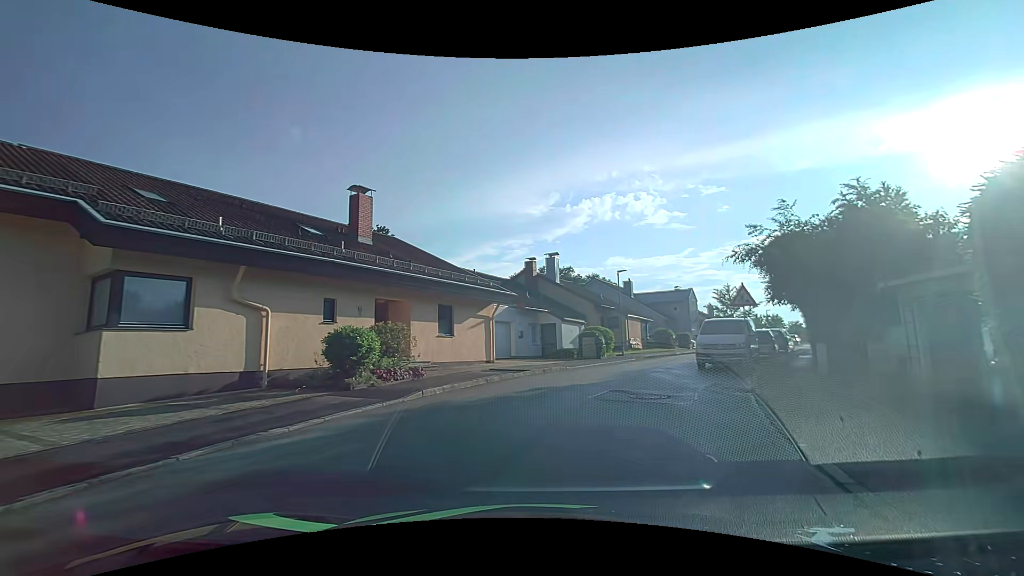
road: tertiary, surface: asphalt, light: Day
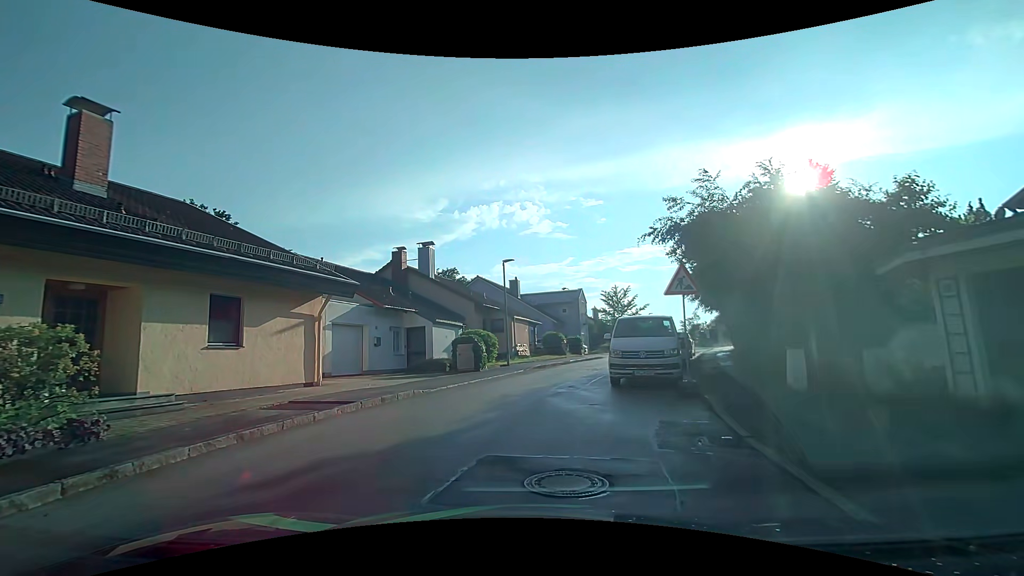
(+0.8, +6.4) m; +14°
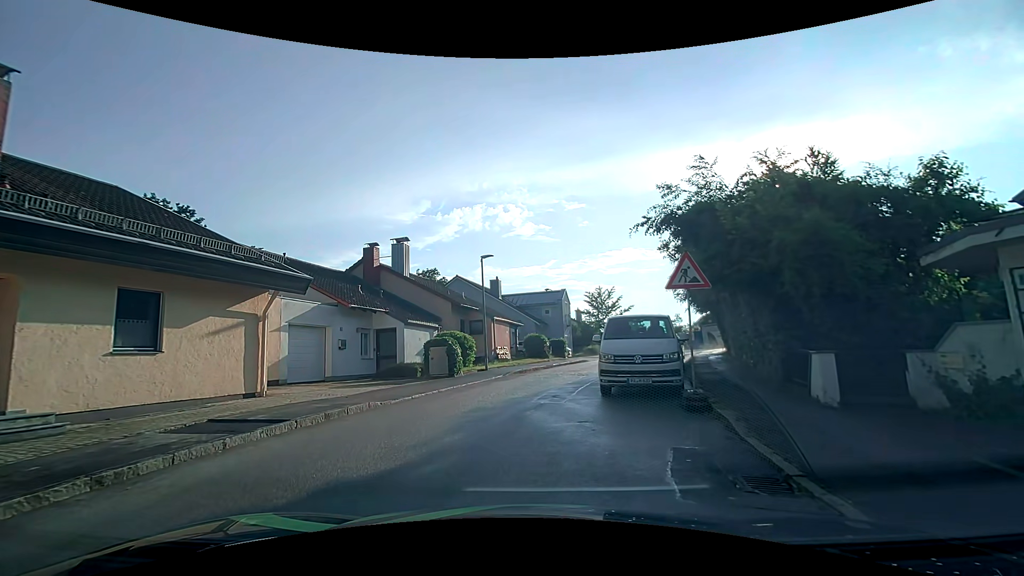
(0.0, +1.9) m; 0°
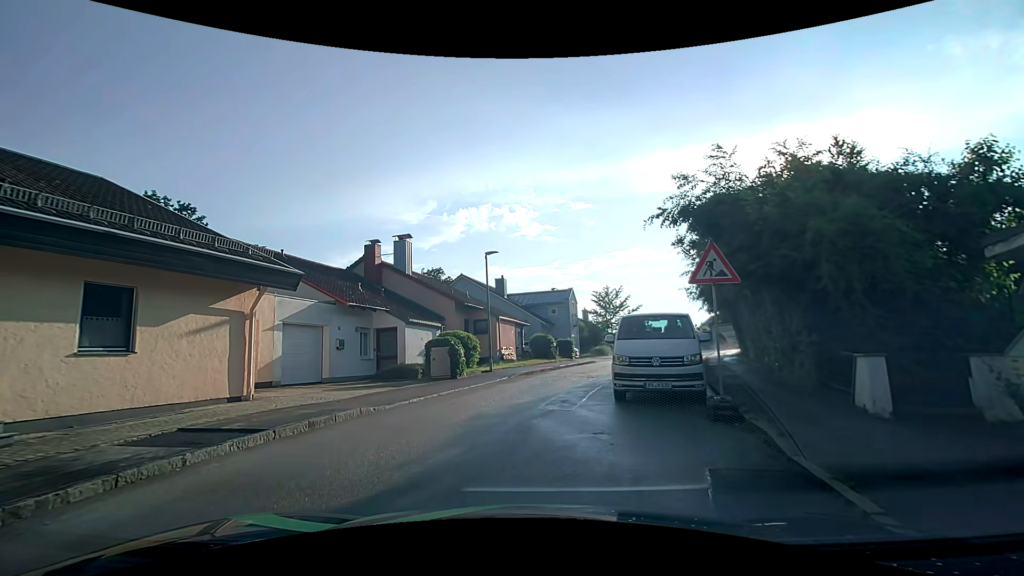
(0.0, +1.0) m; 0°
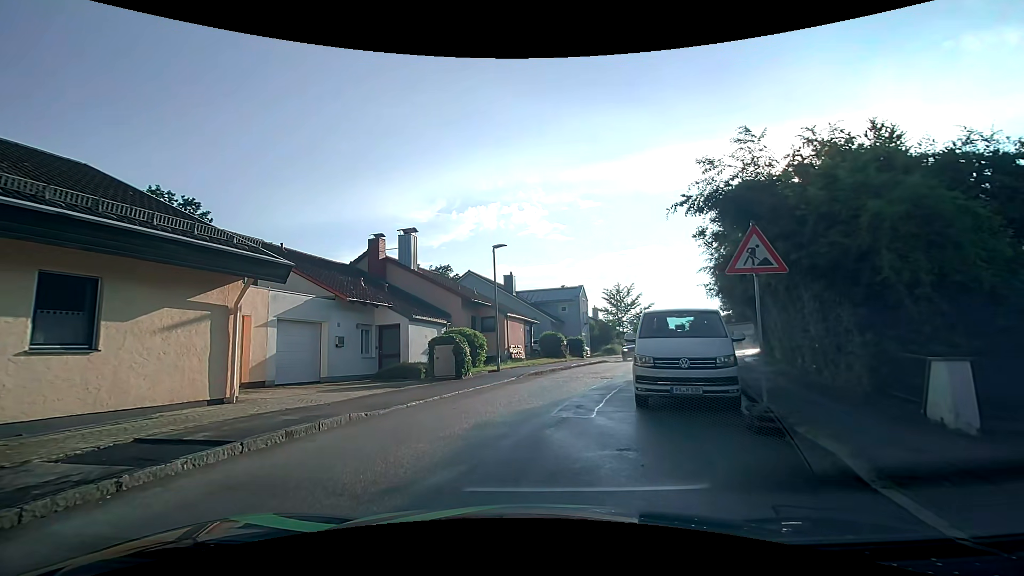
(0.0, +1.2) m; -1°
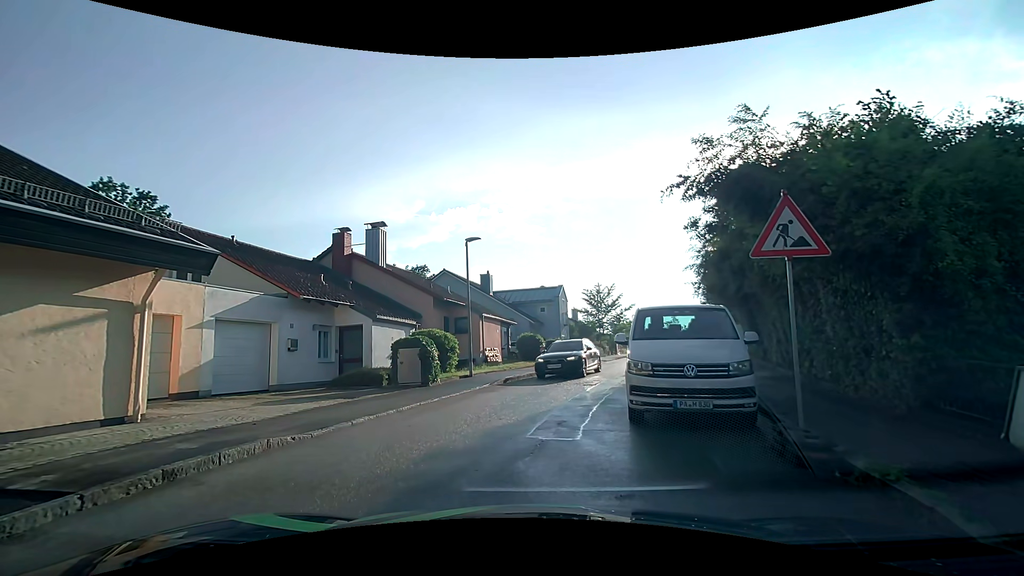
(0.0, +1.7) m; +2°
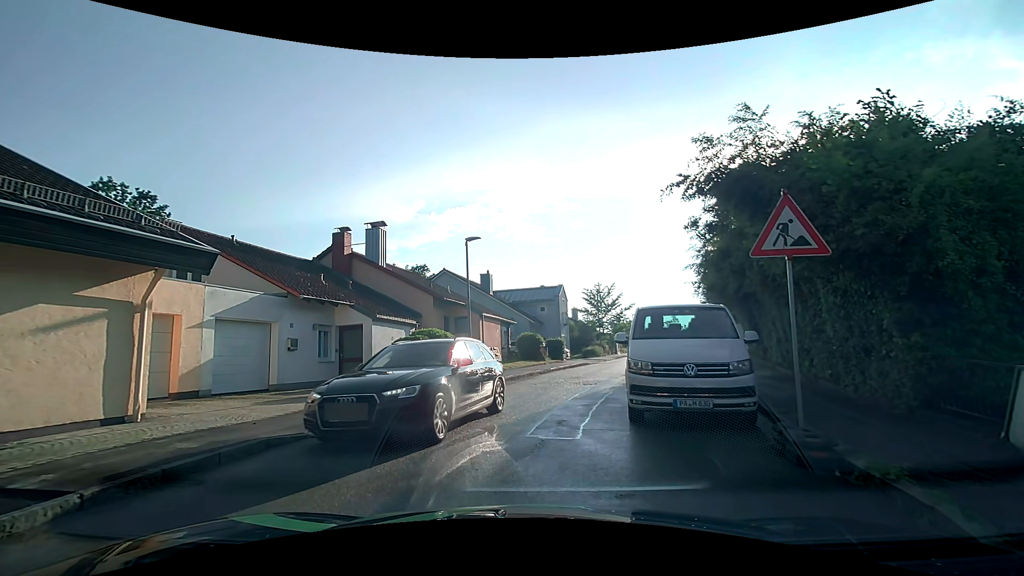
(0.0, +0.1) m; 0°
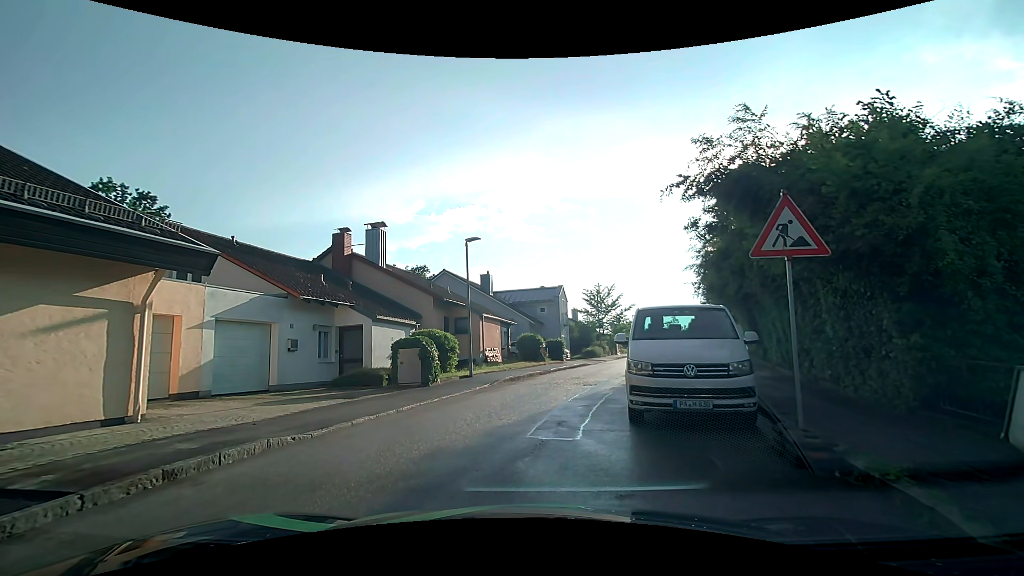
(0.0, 0.0) m; 0°
(-1, +10) (+1, +20) (+5, +29) (+10, +38) (+18, +44) (+28, +45) (+38, +44) (+47, +44) (+57, +44) (+67, +45) m
